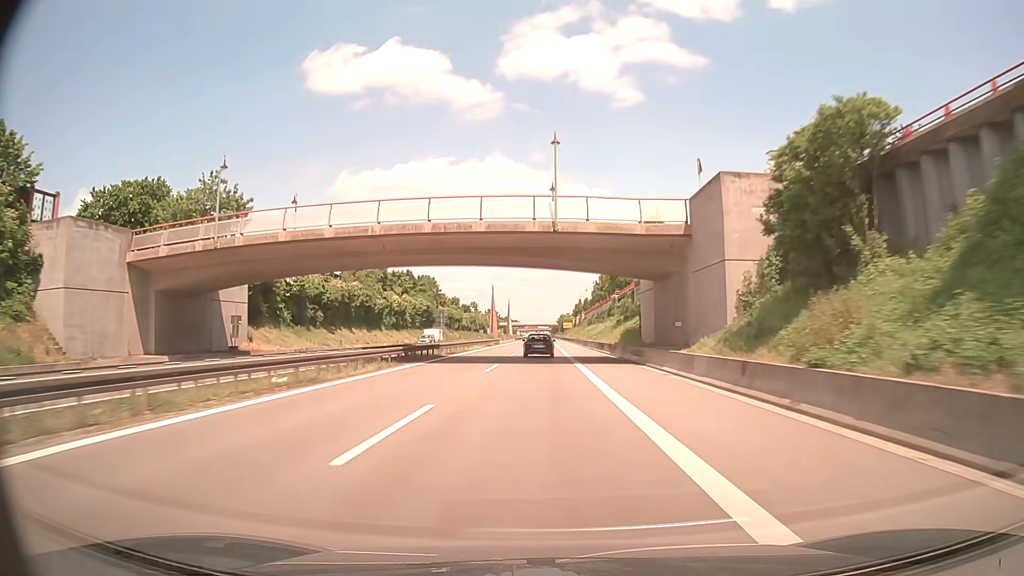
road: trunk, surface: asphalt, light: Day
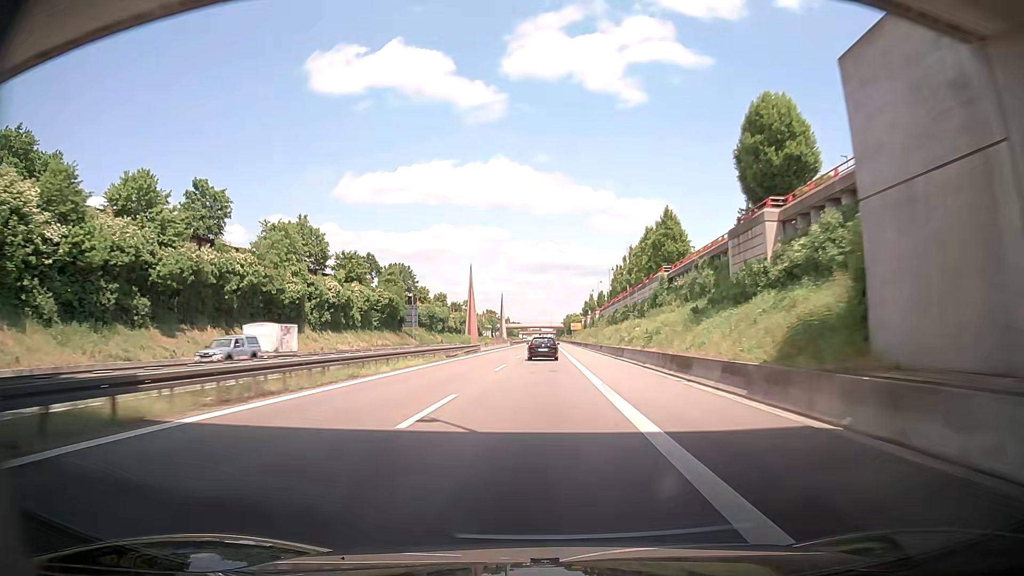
(0.0, +33.0) m; 0°
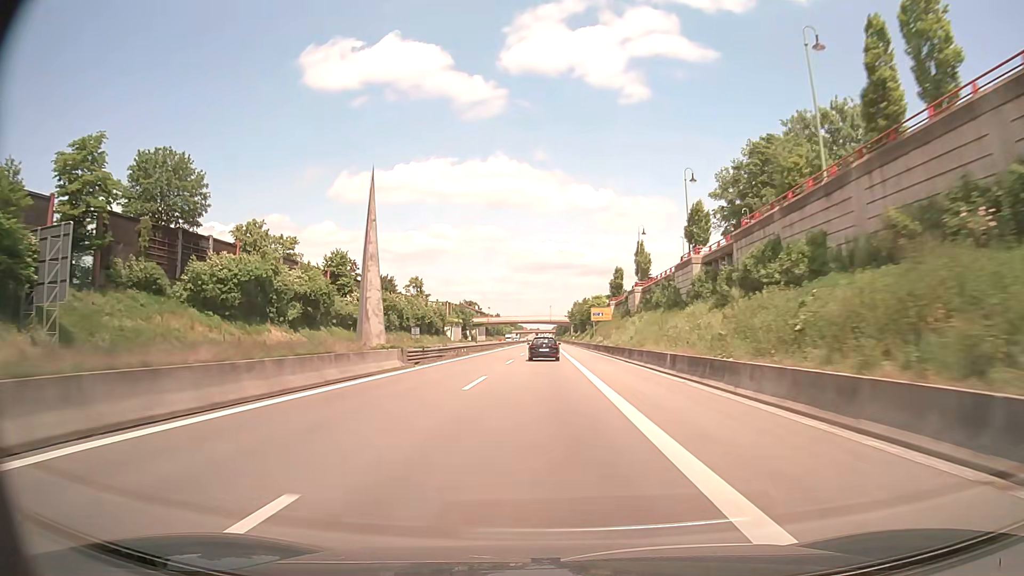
(+0.2, +83.0) m; 0°
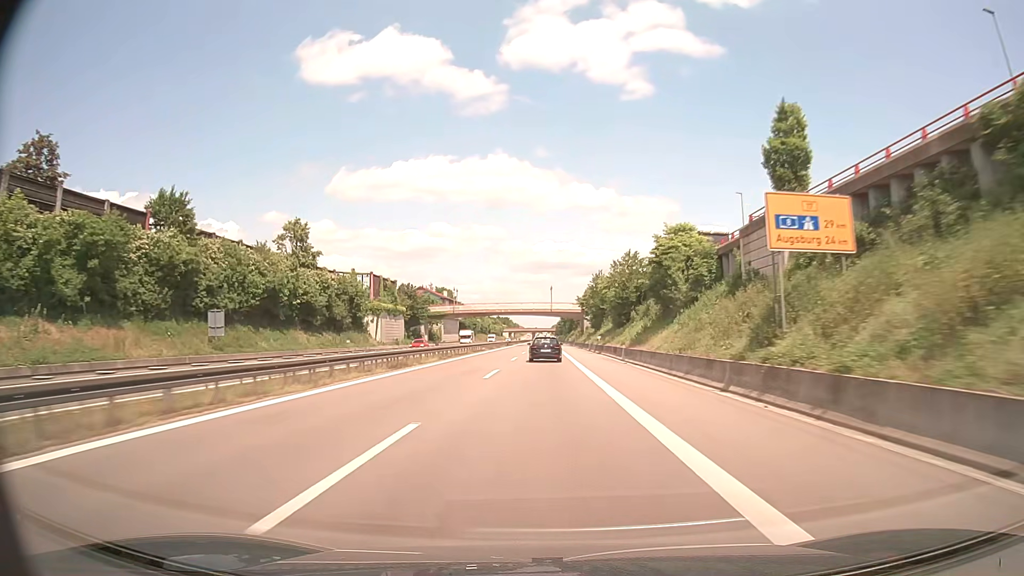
(-0.2, +67.6) m; 0°
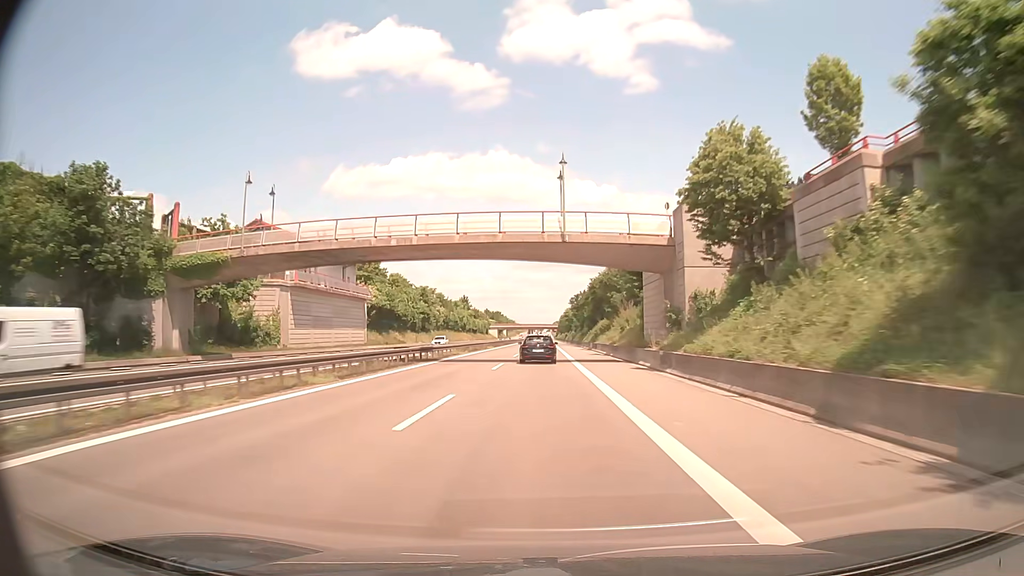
(0.0, +85.4) m; 0°
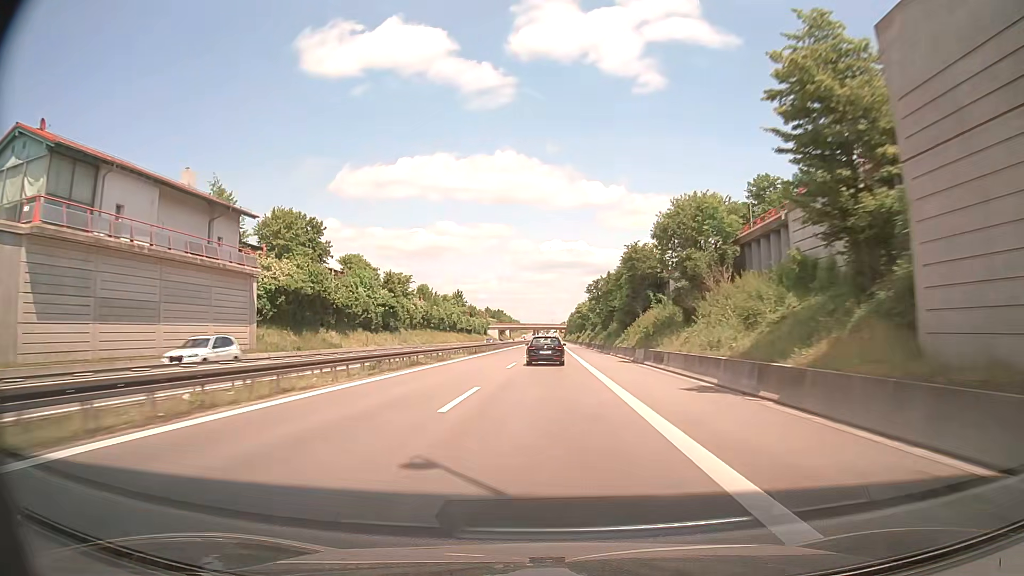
(-0.2, +33.8) m; -1°
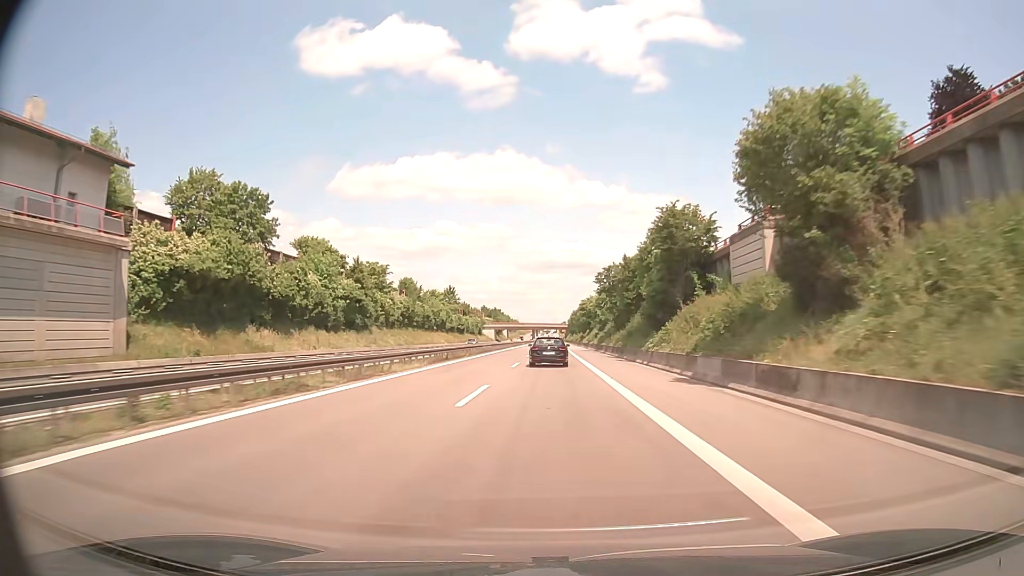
(+0.1, +16.9) m; 0°
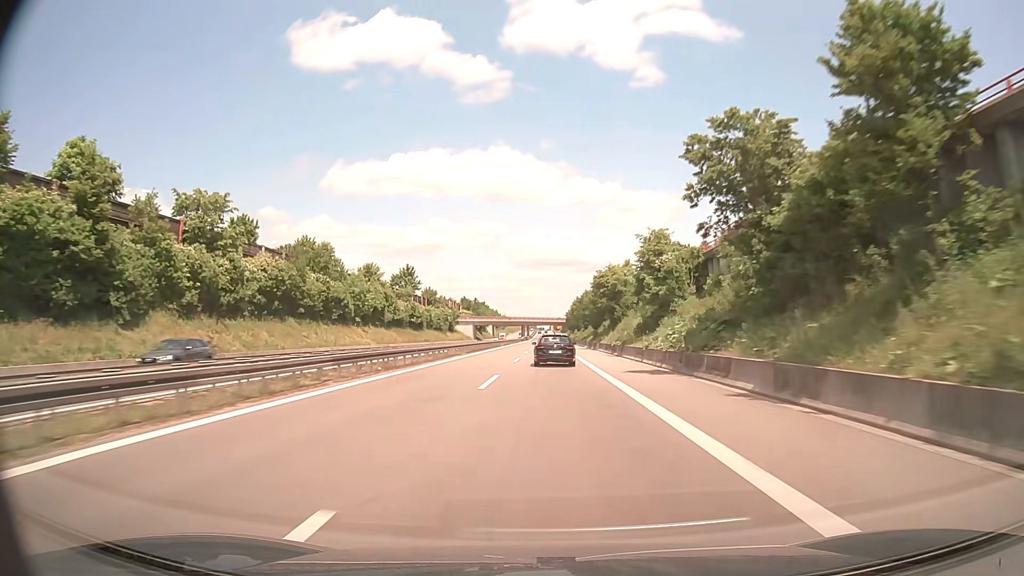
(+0.3, +50.4) m; +1°
(0, +10) (0, +20) (0, +30) (0, +40) (0, +50) (0, +60) (0, +70) (0, +80) (0, +90) (0, +100) m
